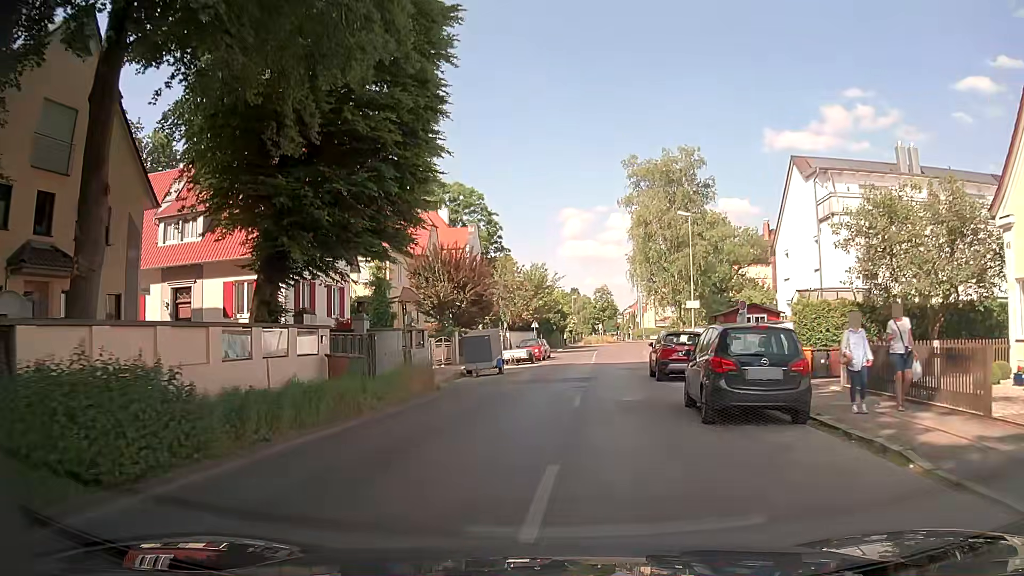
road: tertiary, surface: asphalt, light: Day
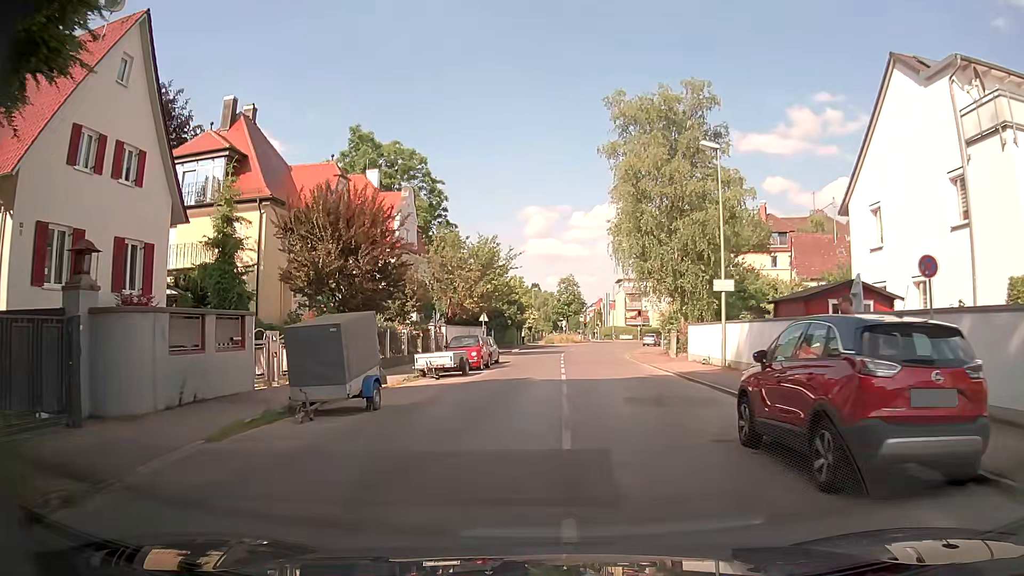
(+0.7, +15.6) m; +3°
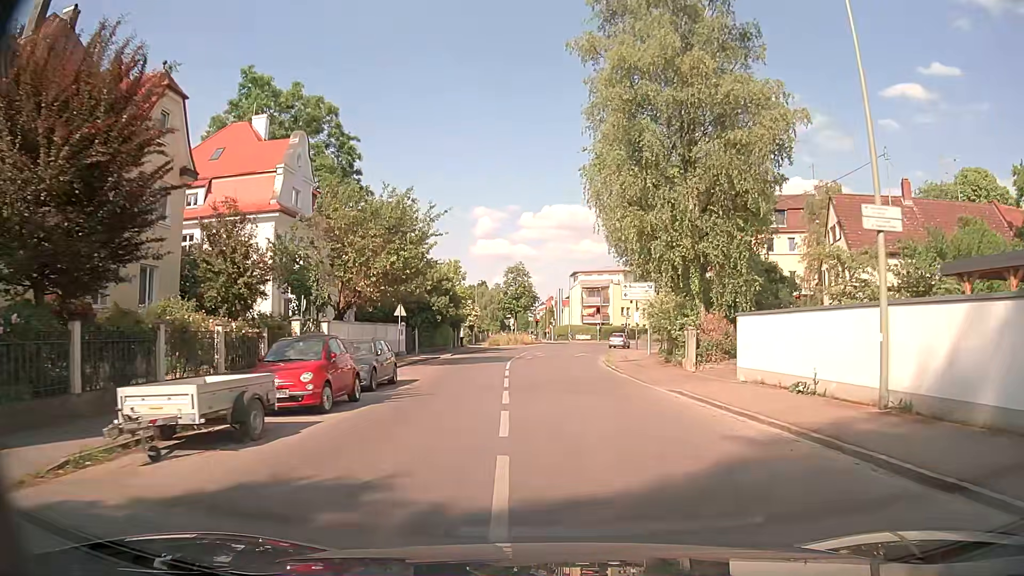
(+0.5, +15.6) m; +5°
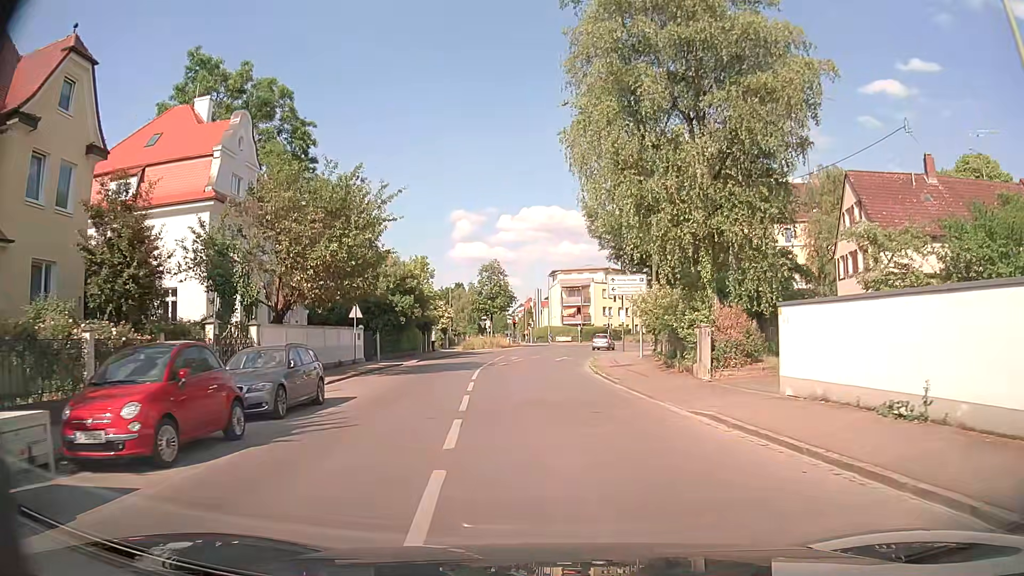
(+0.1, +5.2) m; +2°
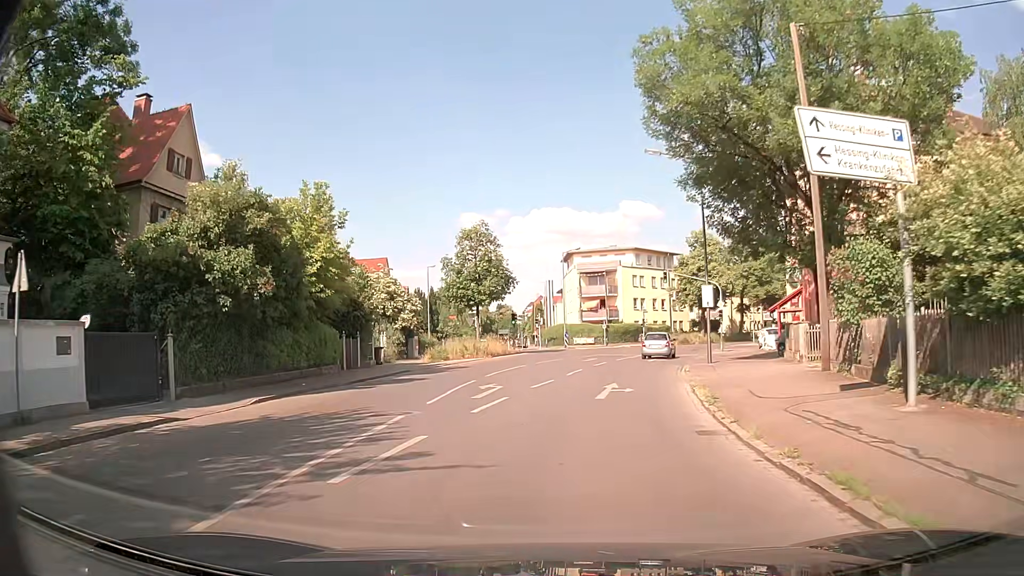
(-0.3, +25.3) m; 0°
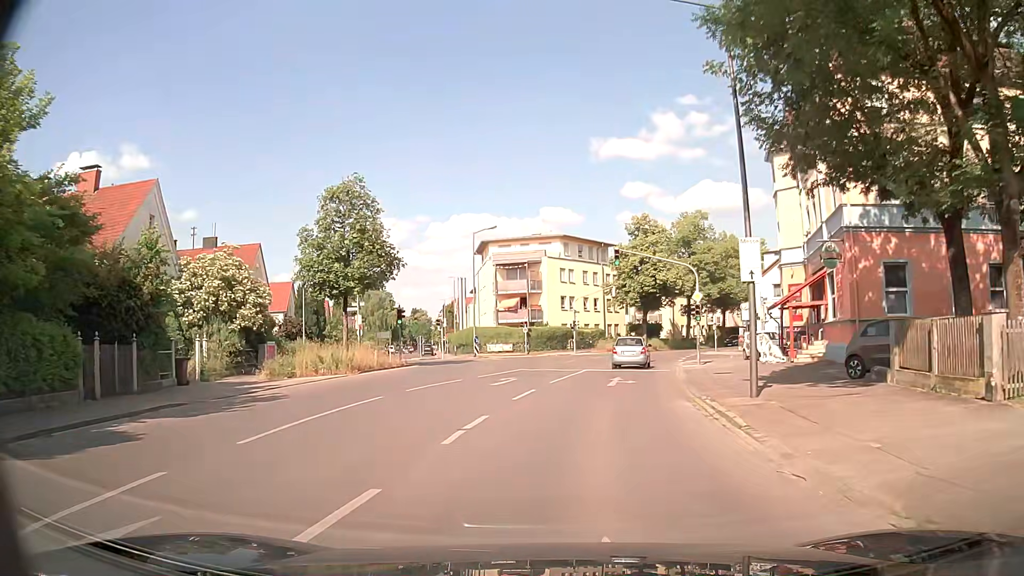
(+0.5, +15.0) m; +5°
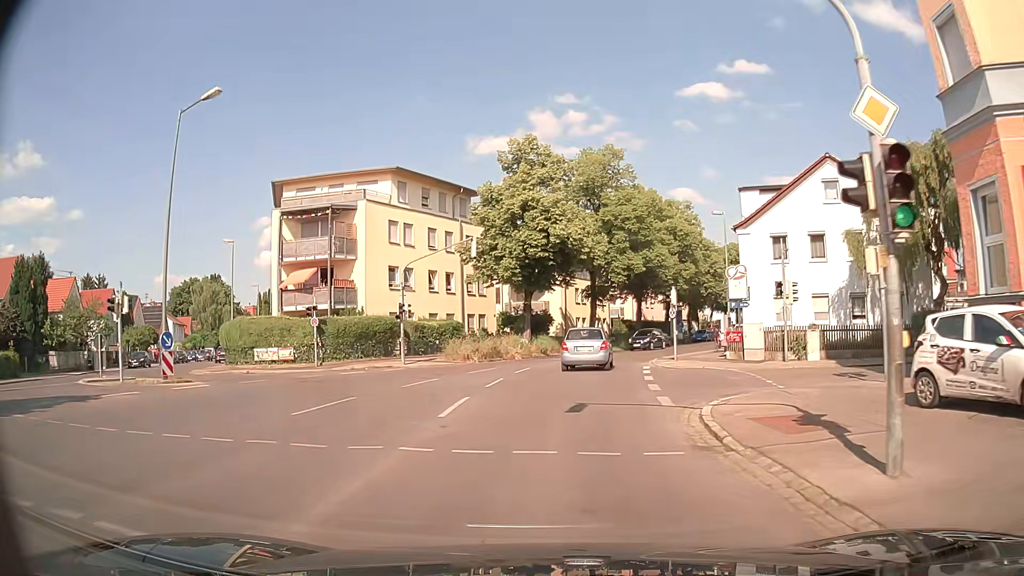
(+3.1, +27.8) m; +11°
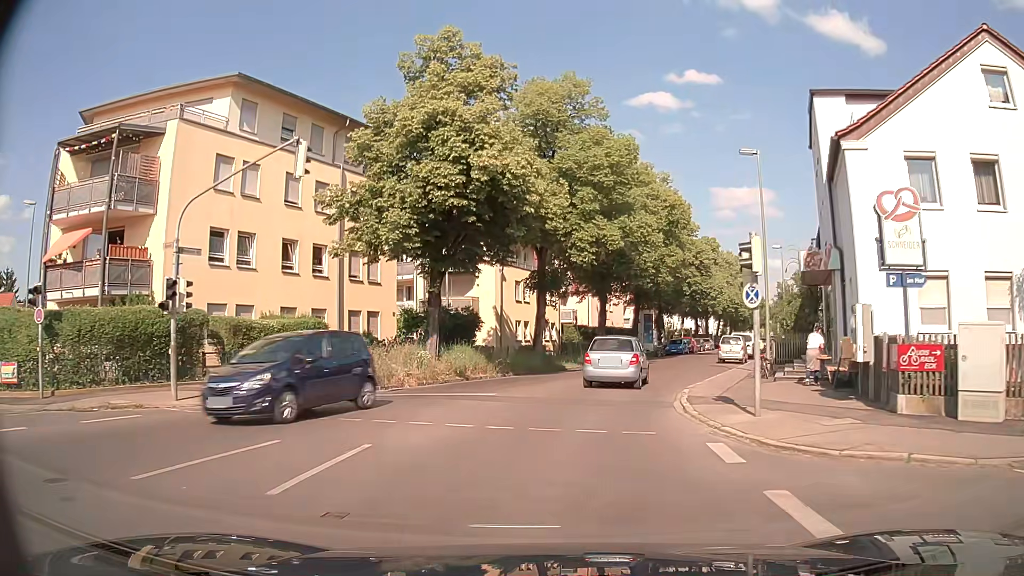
(+0.8, +17.2) m; +5°
